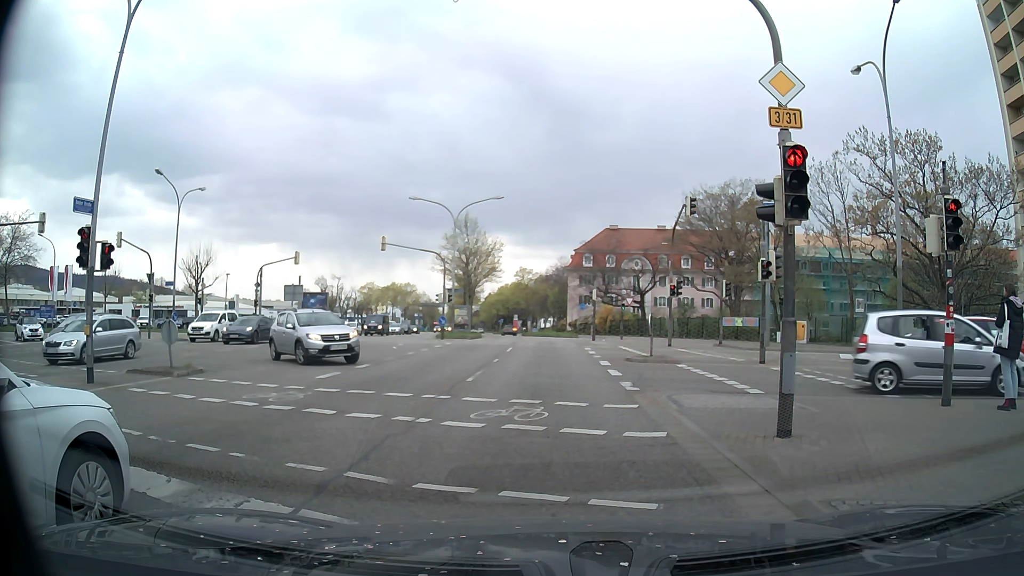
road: primary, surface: asphalt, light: Day
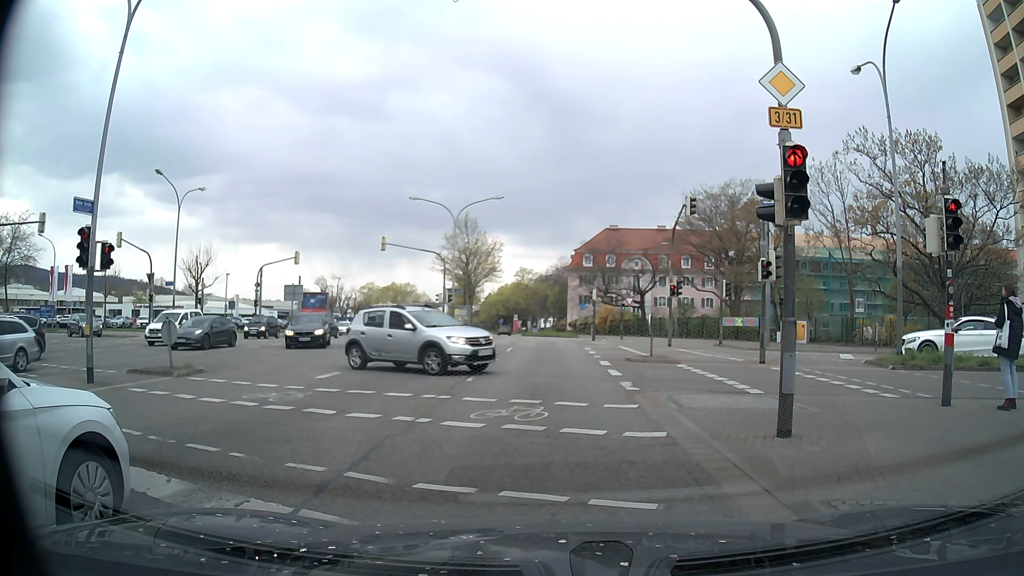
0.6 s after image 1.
(0.0, 0.0) m; 0°
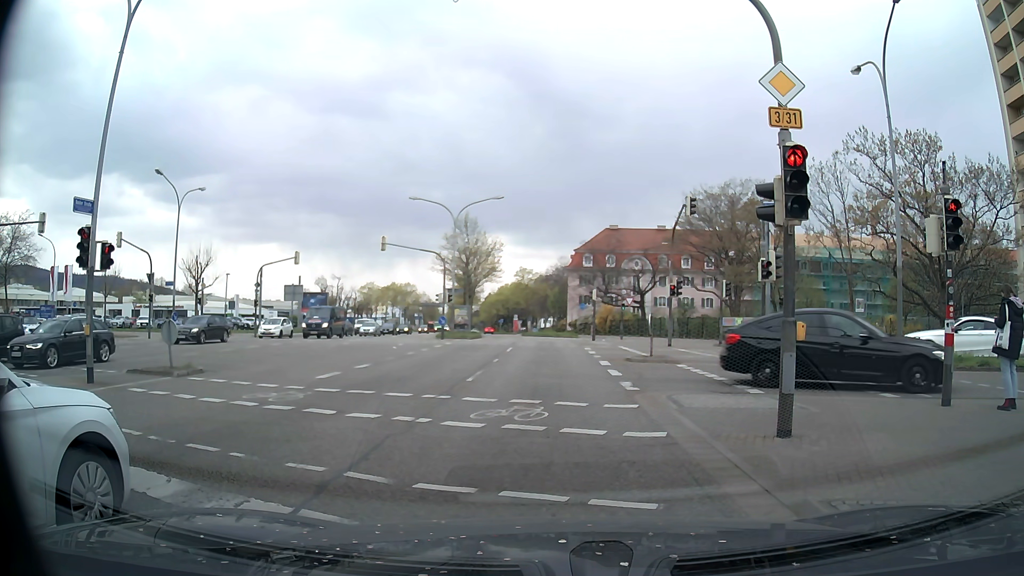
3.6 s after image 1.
(0.0, 0.0) m; 0°
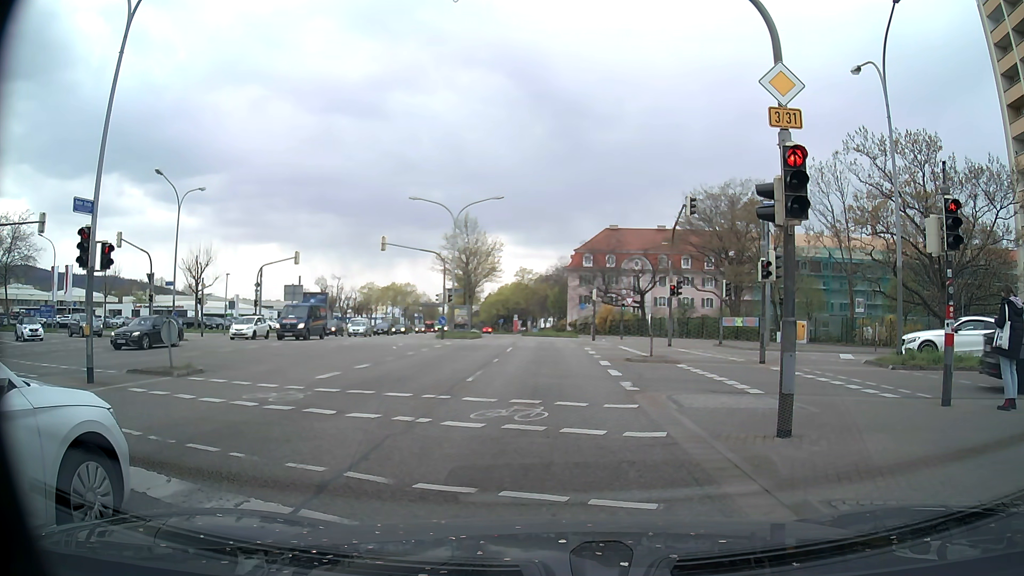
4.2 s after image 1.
(0.0, 0.0) m; 0°
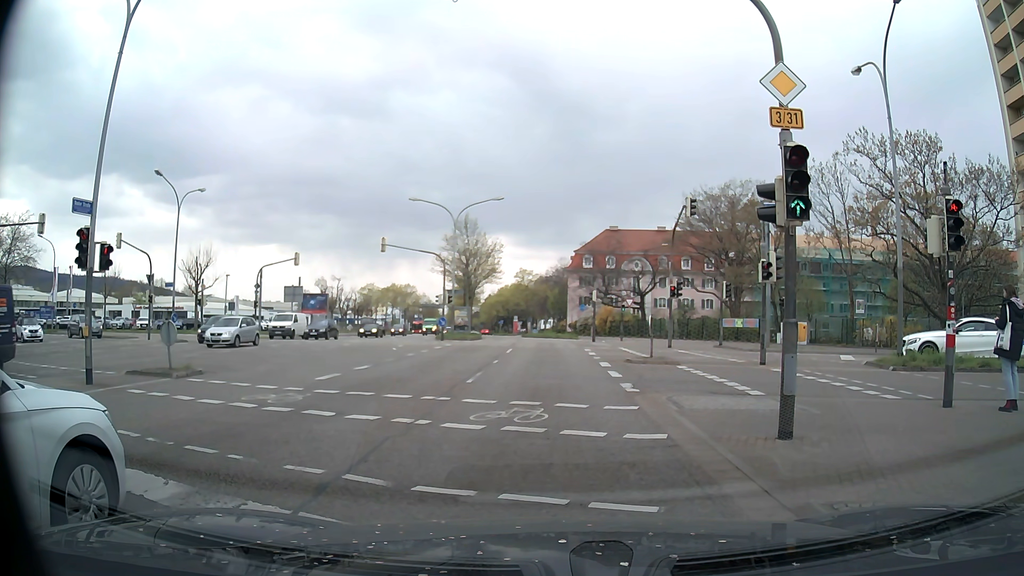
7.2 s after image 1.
(0.0, +0.1) m; 0°
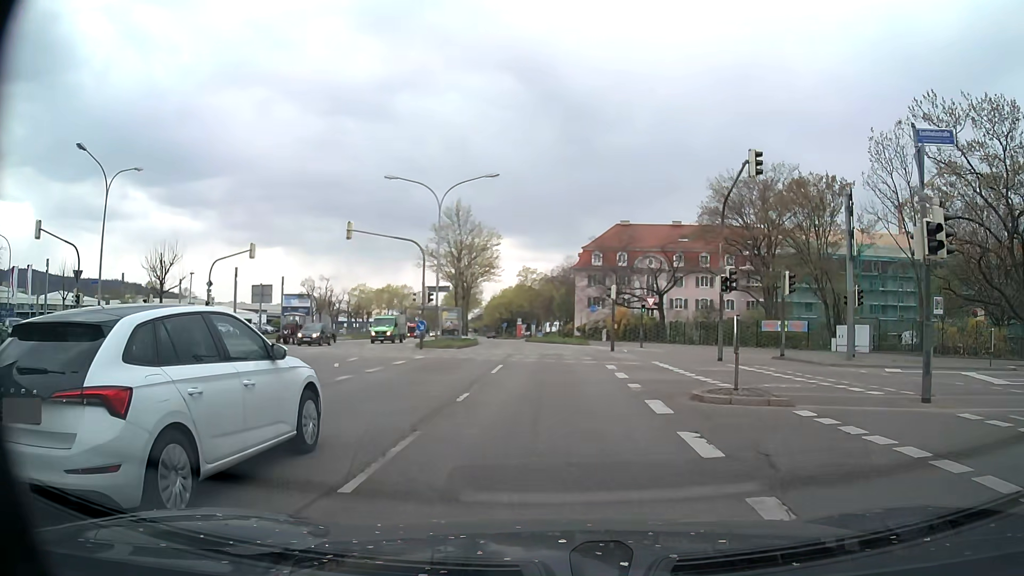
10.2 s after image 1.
(0.0, +9.1) m; 0°
(0, +10) (0, +20) (0, +30) (-1, +40) (-1, +50) (-2, +60) (-3, +70) (-5, +80) (-6, +90) (-7, +100) m
